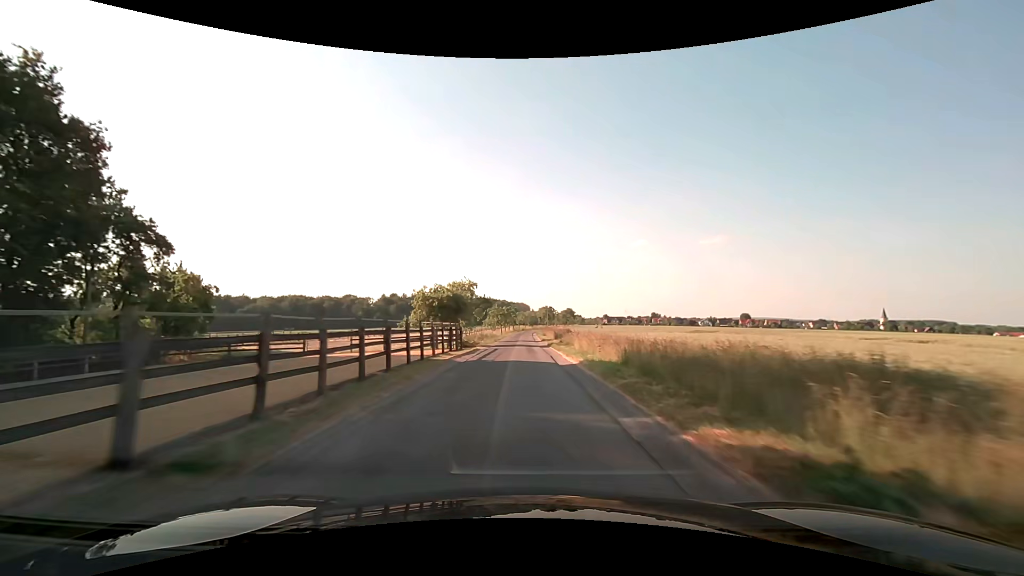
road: unclassified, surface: asphalt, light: Day
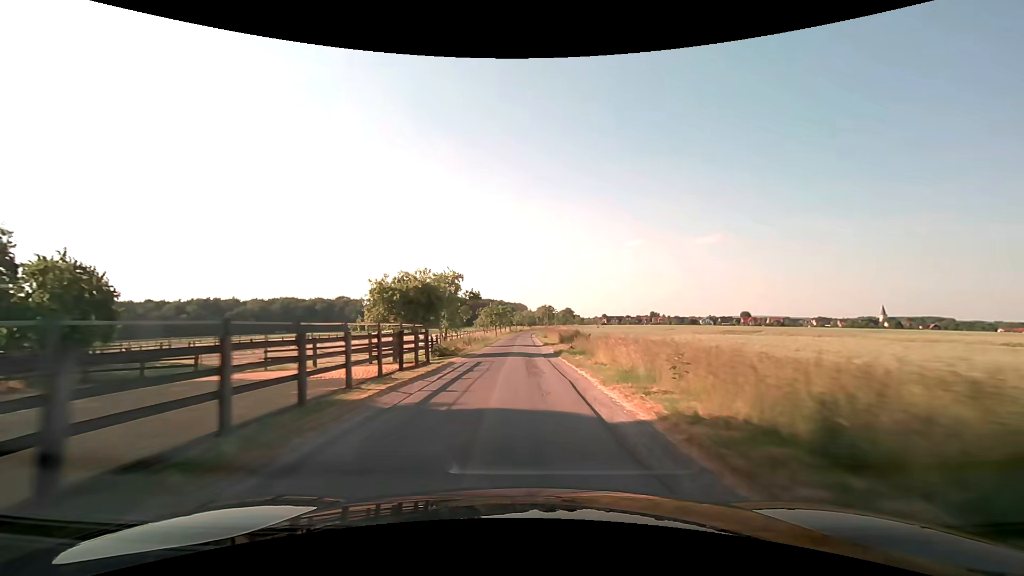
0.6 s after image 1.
(+0.1, +10.7) m; 0°
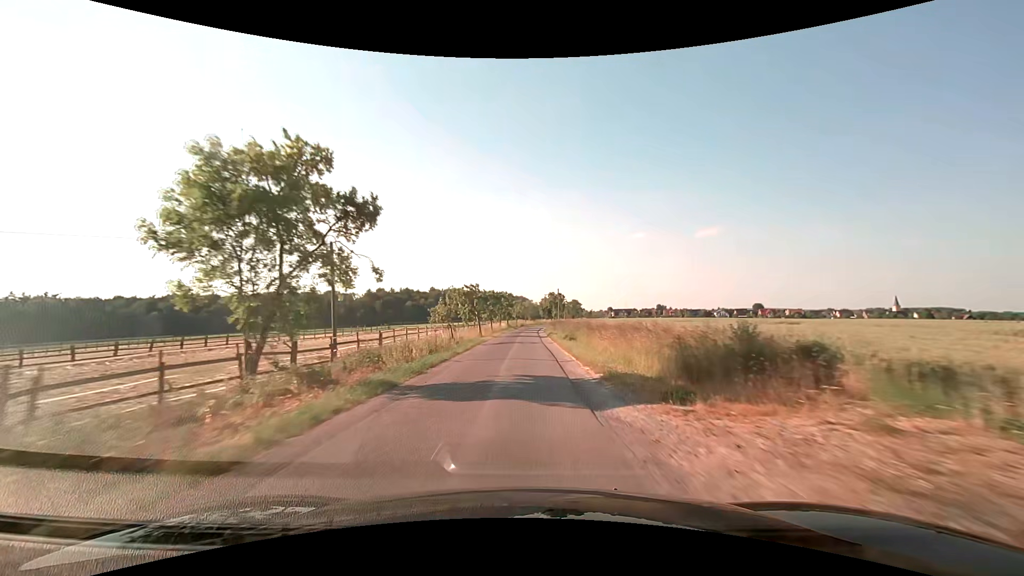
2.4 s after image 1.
(0.0, +32.3) m; 0°
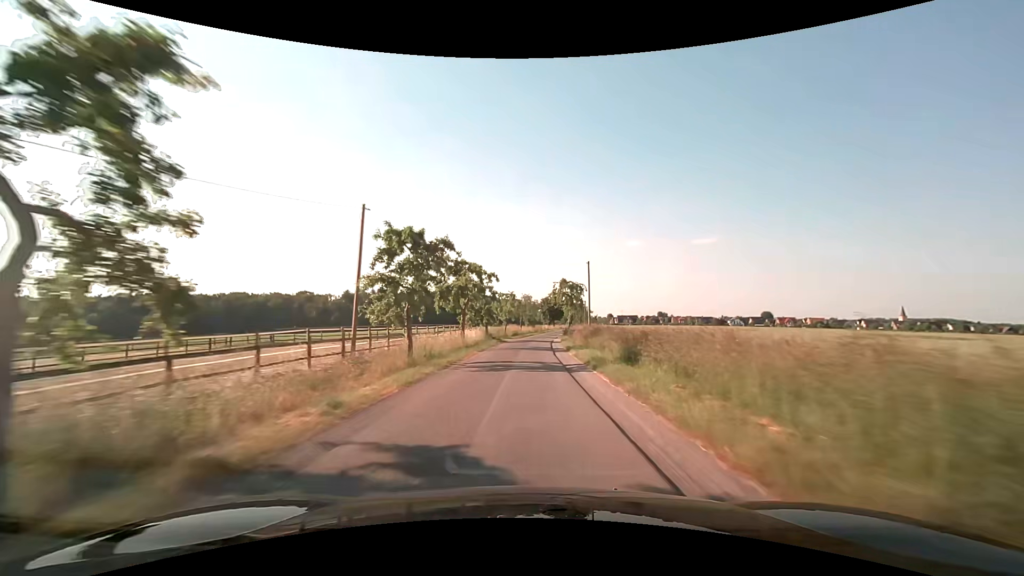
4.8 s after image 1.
(+0.2, +43.1) m; +1°
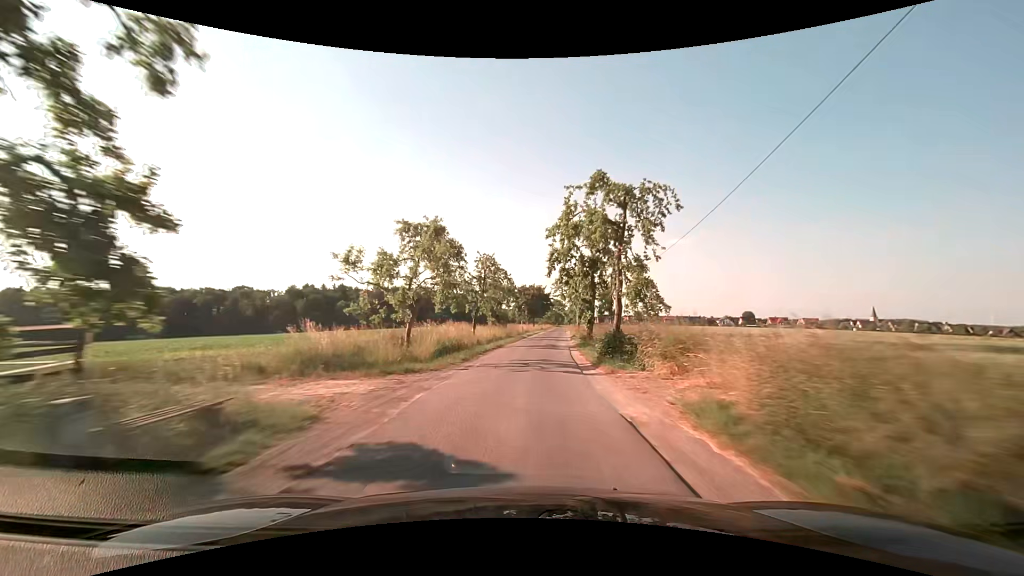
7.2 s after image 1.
(+1.0, +43.0) m; +3°
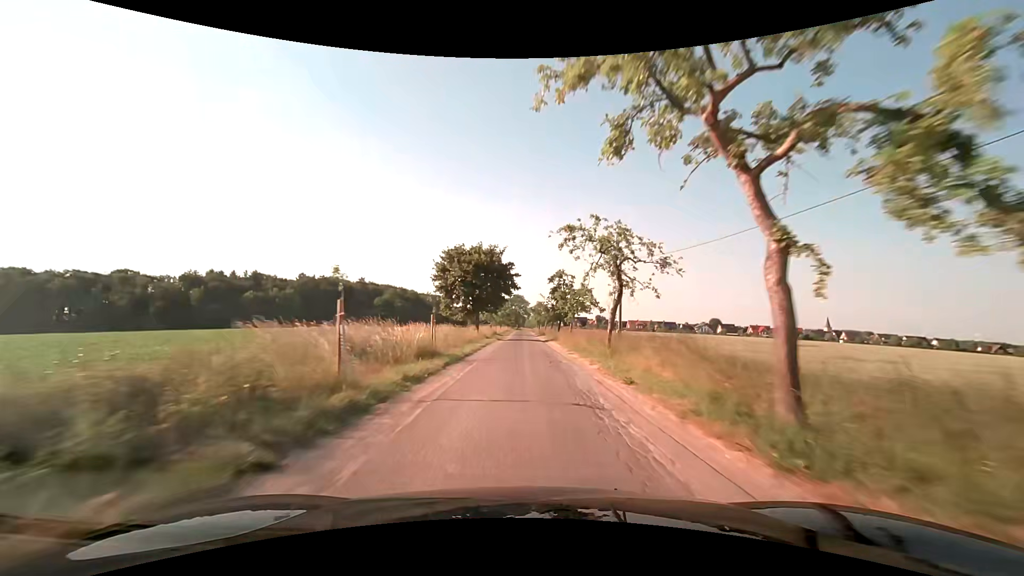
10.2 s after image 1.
(+2.4, +53.6) m; +5°
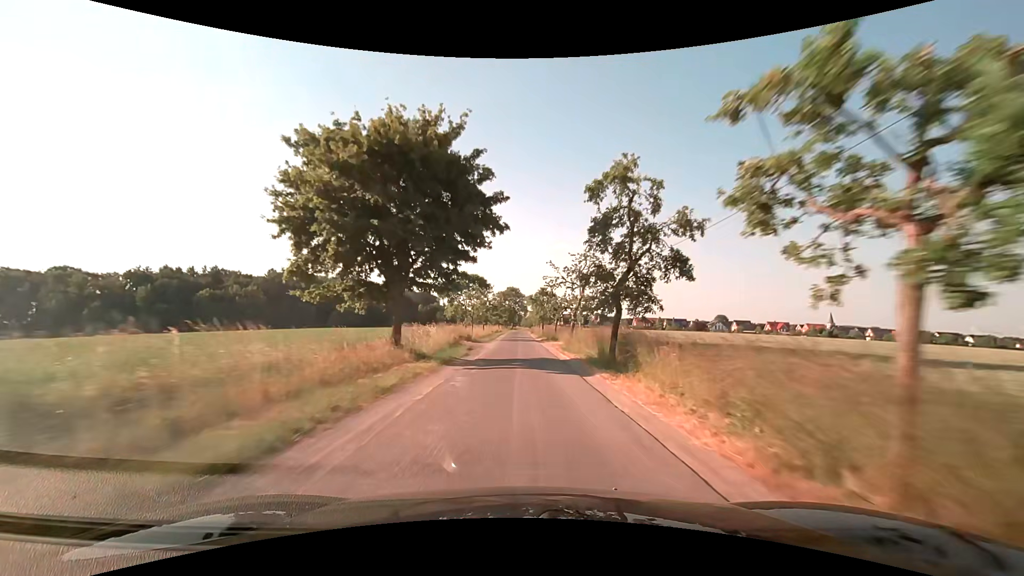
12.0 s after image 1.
(+0.2, +32.1) m; +1°
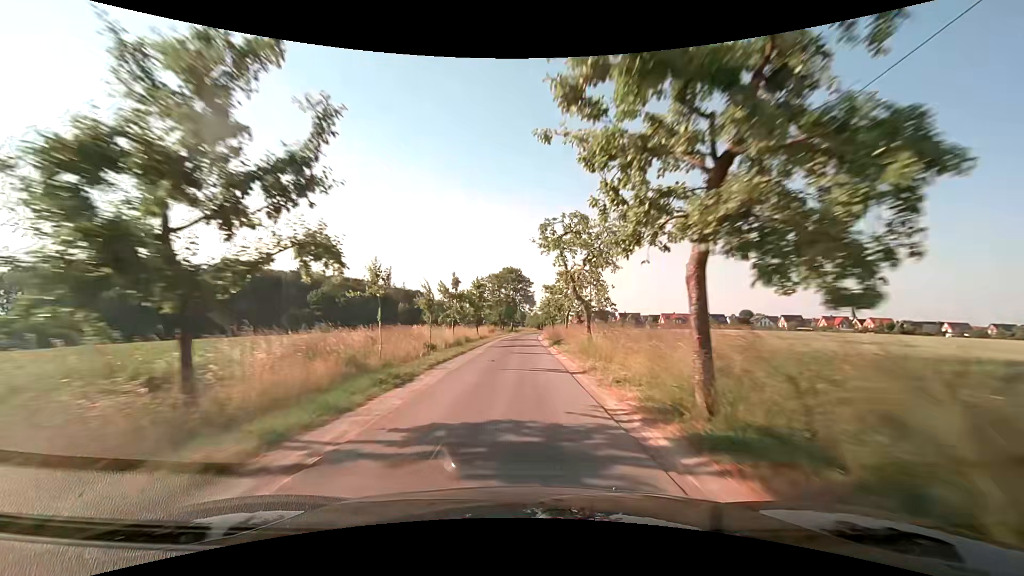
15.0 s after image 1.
(-0.1, +53.6) m; -1°
(0, +10) (0, +20) (0, +30) (0, +40) (0, +50) (0, +60) (0, +70) (0, +80) (+1, +90) (+2, +100) m
